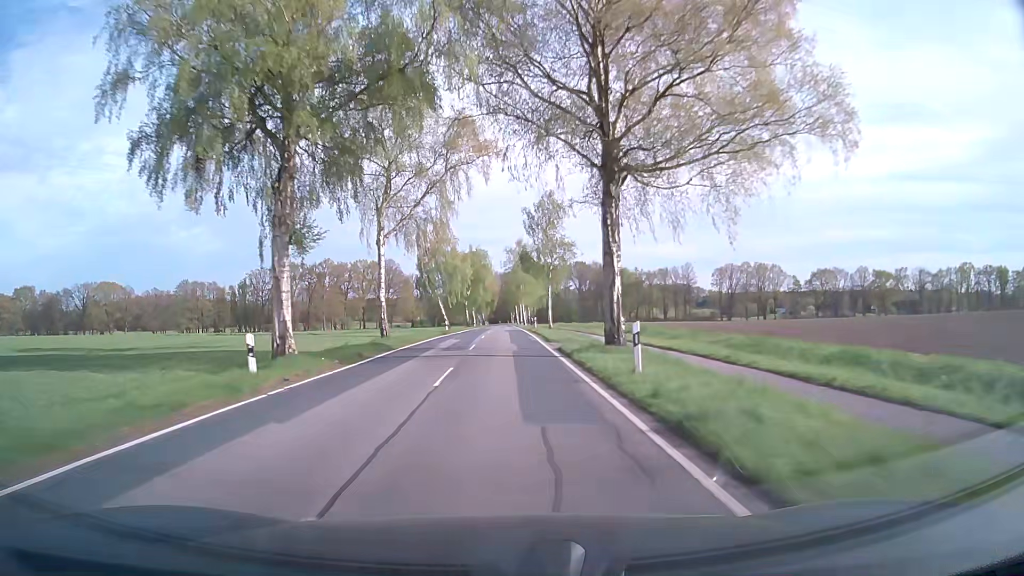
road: secondary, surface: asphalt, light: Day
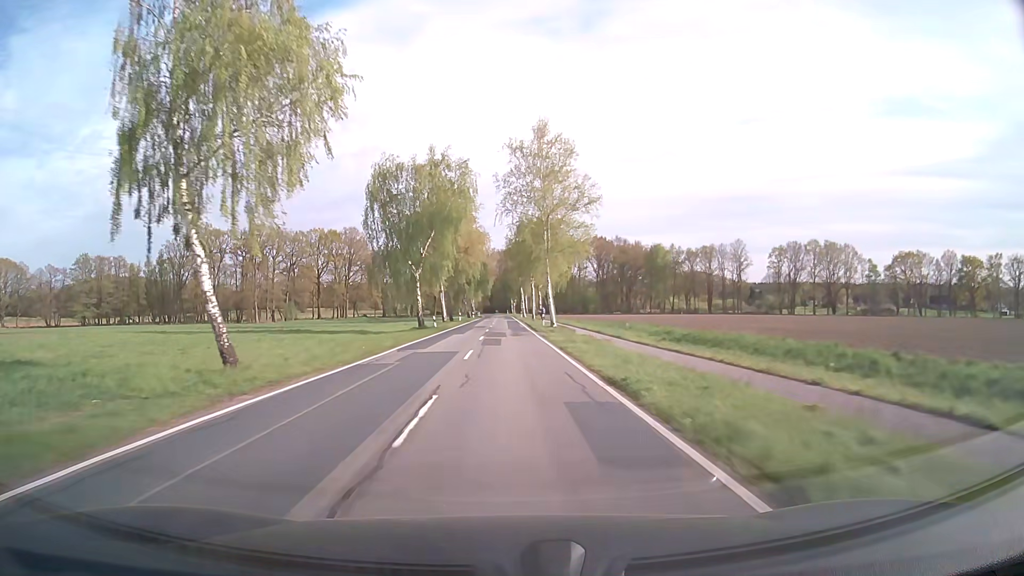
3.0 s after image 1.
(-0.1, +64.1) m; 0°
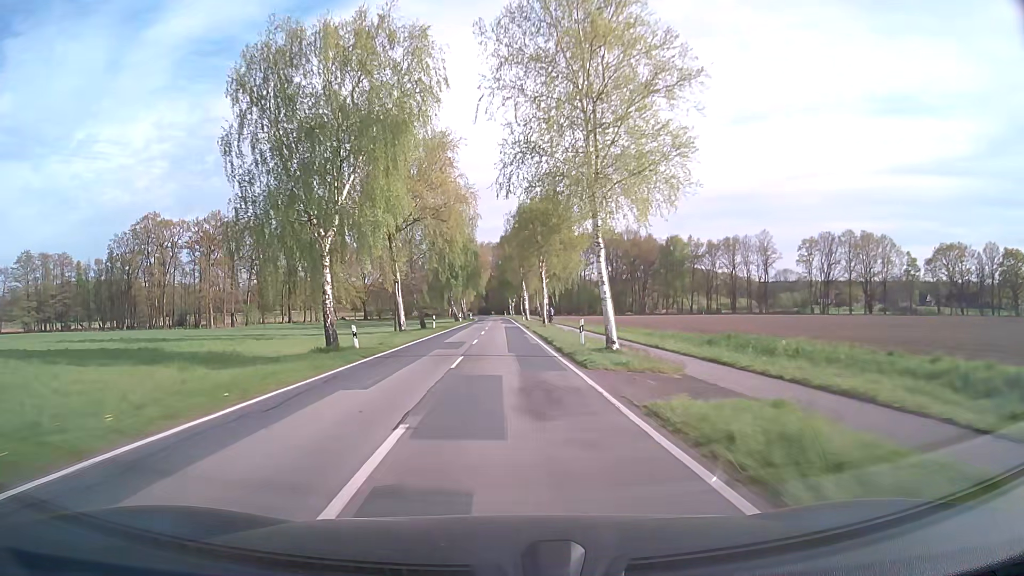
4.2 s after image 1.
(+0.1, +25.9) m; 0°
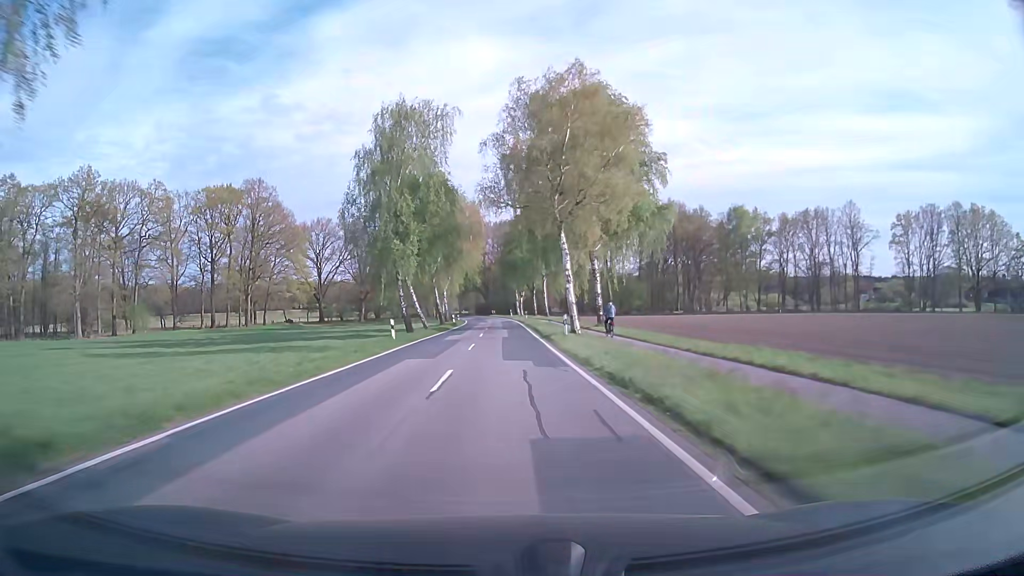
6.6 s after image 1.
(-0.3, +51.4) m; -1°
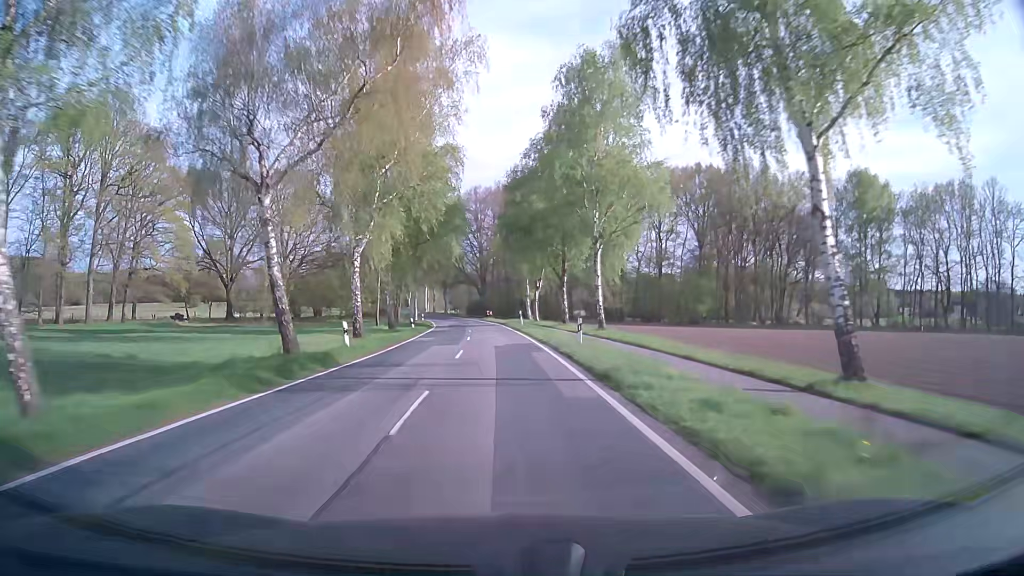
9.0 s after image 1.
(0.0, +50.7) m; 0°
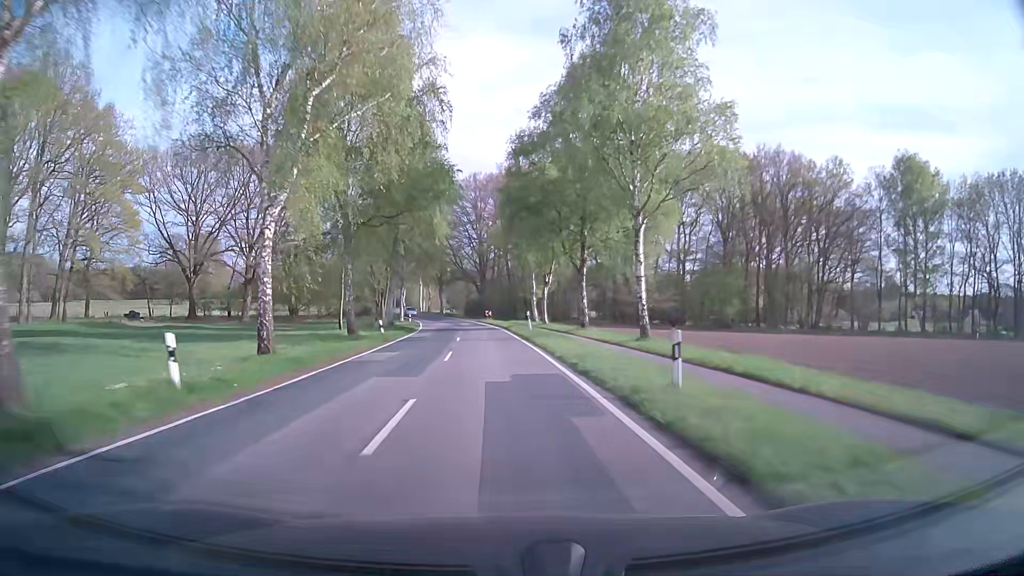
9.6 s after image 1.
(-0.1, +12.7) m; -1°
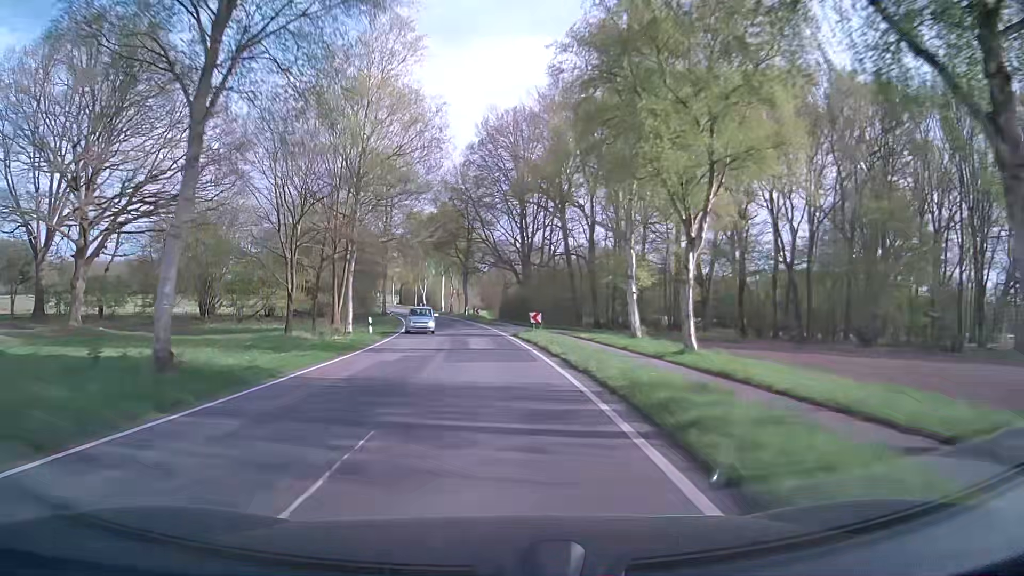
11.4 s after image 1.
(-0.8, +37.9) m; -4°
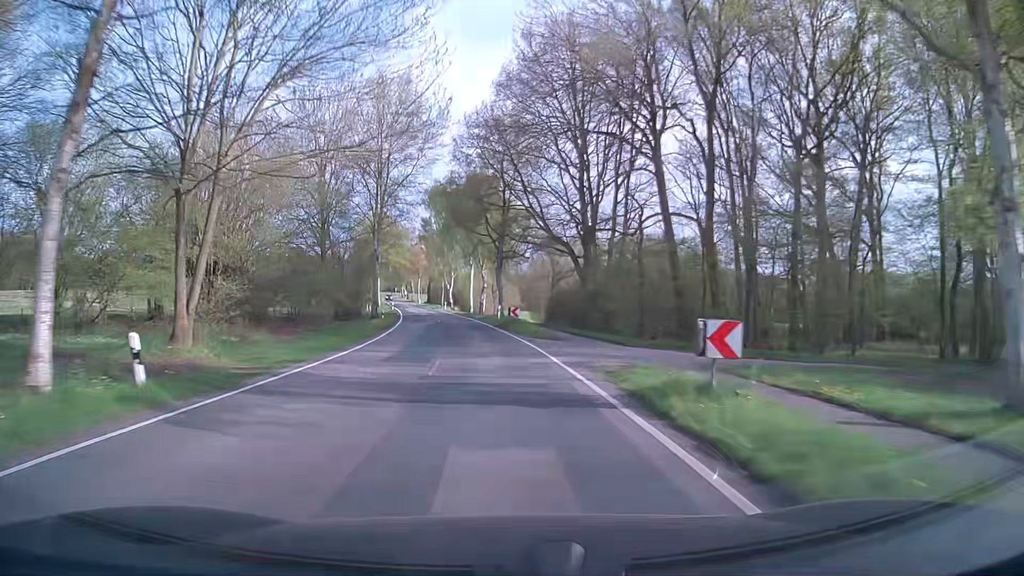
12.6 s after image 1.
(-0.7, +25.2) m; -3°
(0, +10) (-1, +20) (-1, +30) (-2, +40) (-3, +50) (-5, +60) (-6, +70) (-8, +80) (-10, +89) (-12, +99) m
